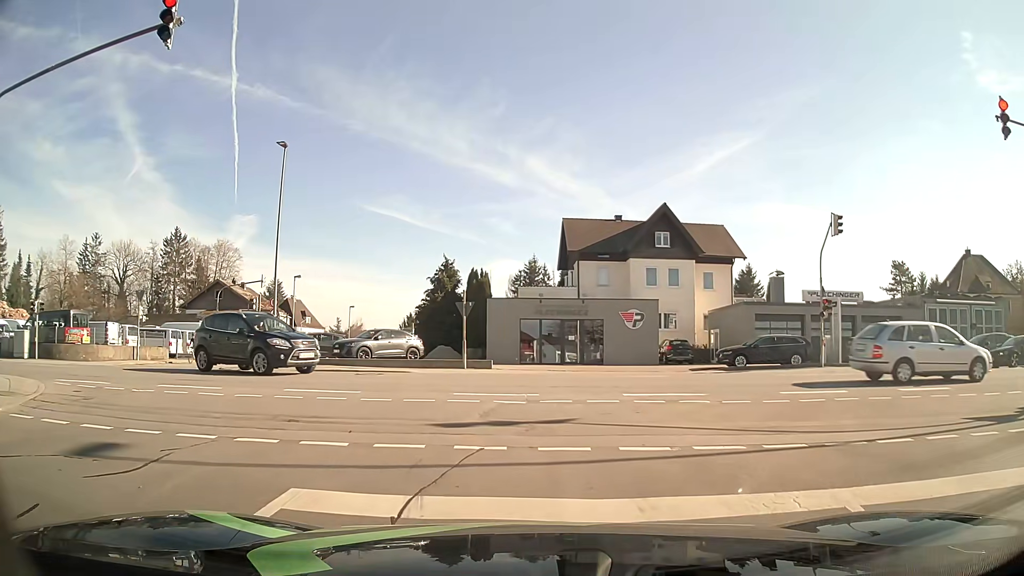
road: residential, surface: asphalt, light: Day
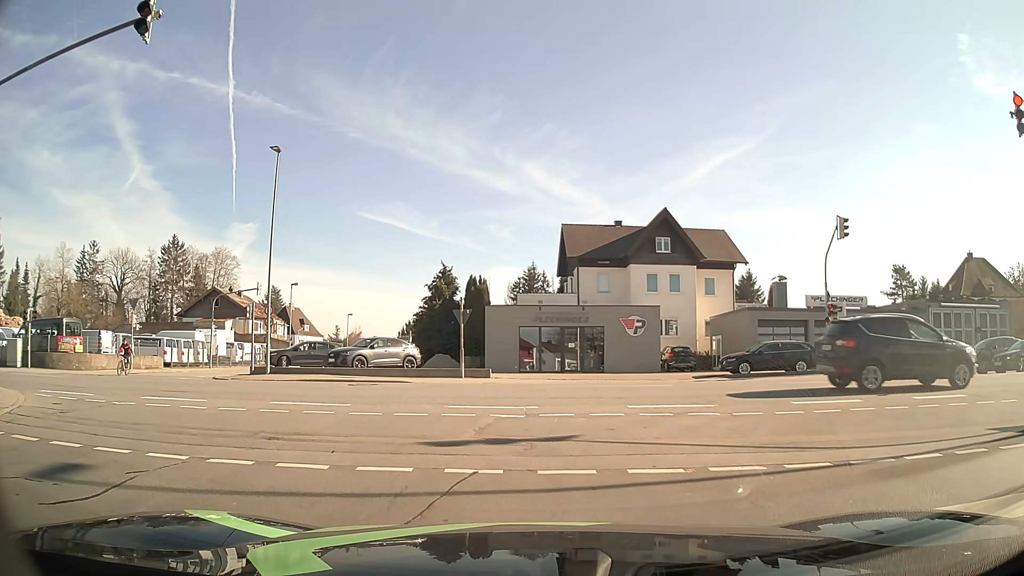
(0.0, +0.6) m; 0°
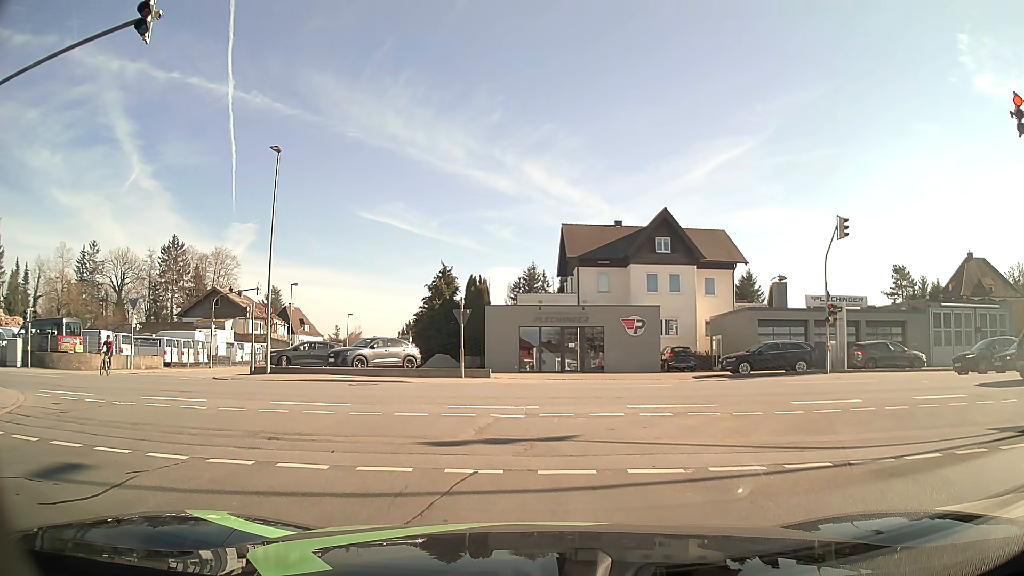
(0.0, 0.0) m; 0°
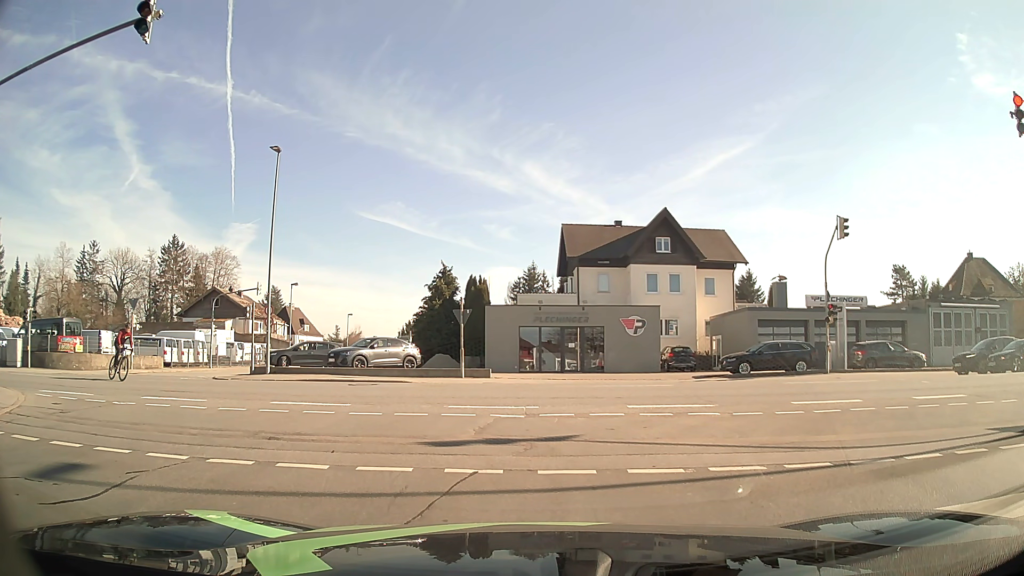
(0.0, 0.0) m; 0°
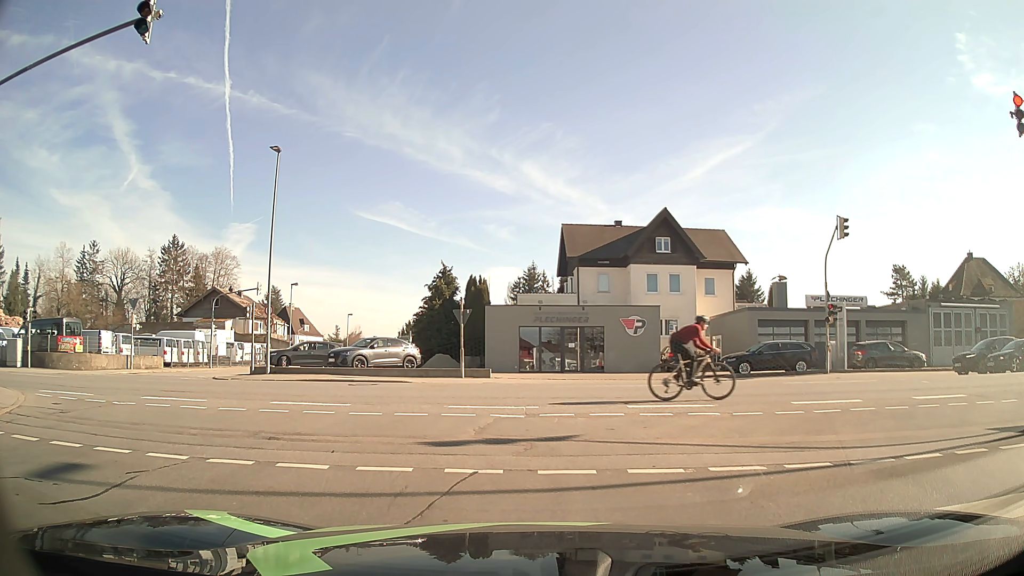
(0.0, 0.0) m; 0°
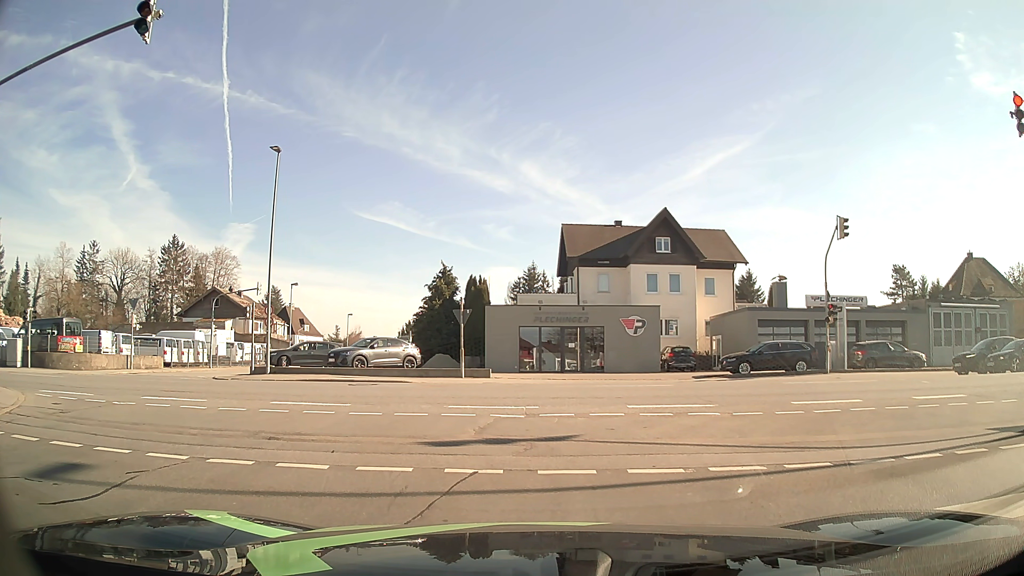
(0.0, 0.0) m; 0°
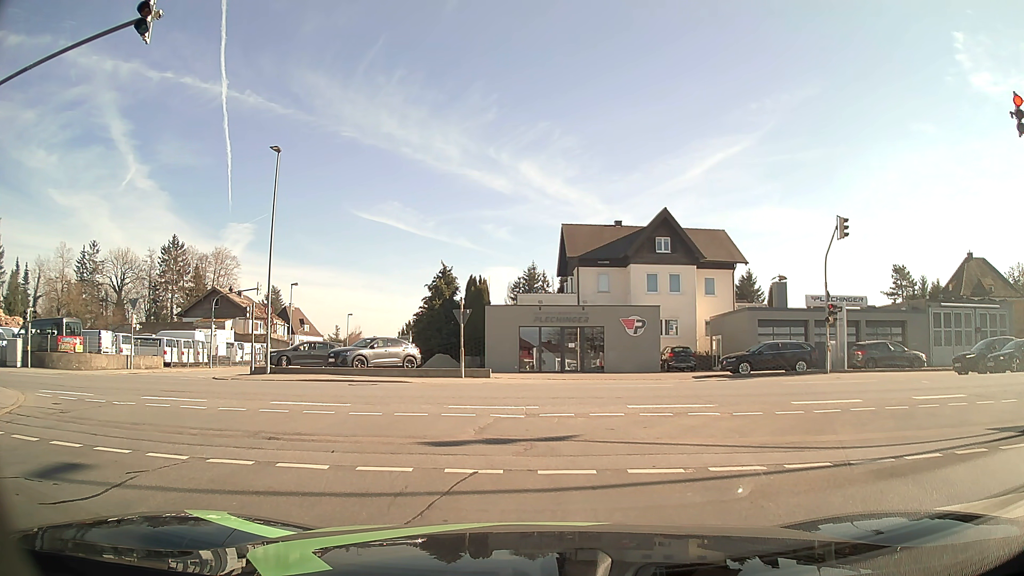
(0.0, 0.0) m; 0°
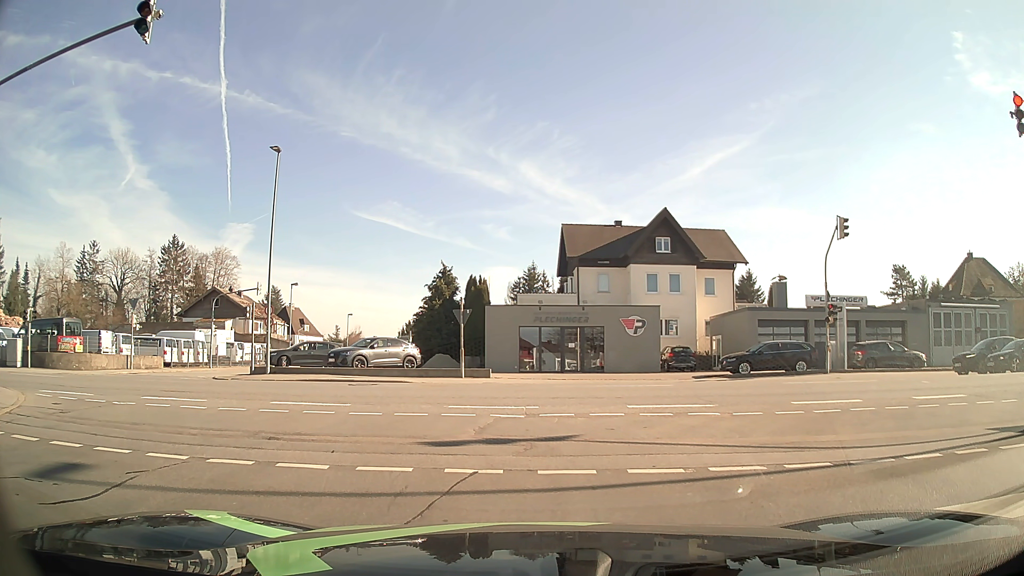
(0.0, 0.0) m; 0°
